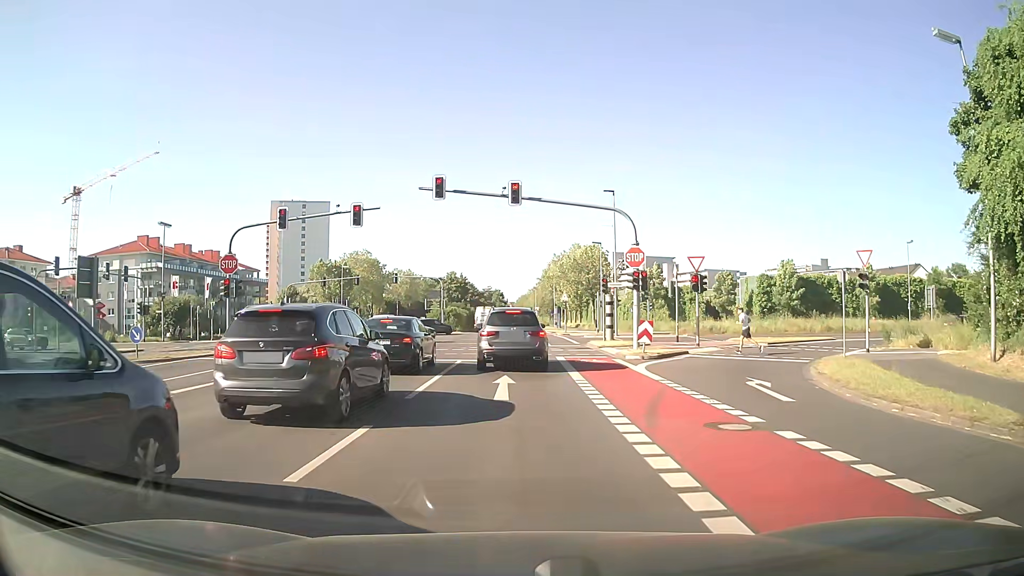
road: secondary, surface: asphalt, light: Day
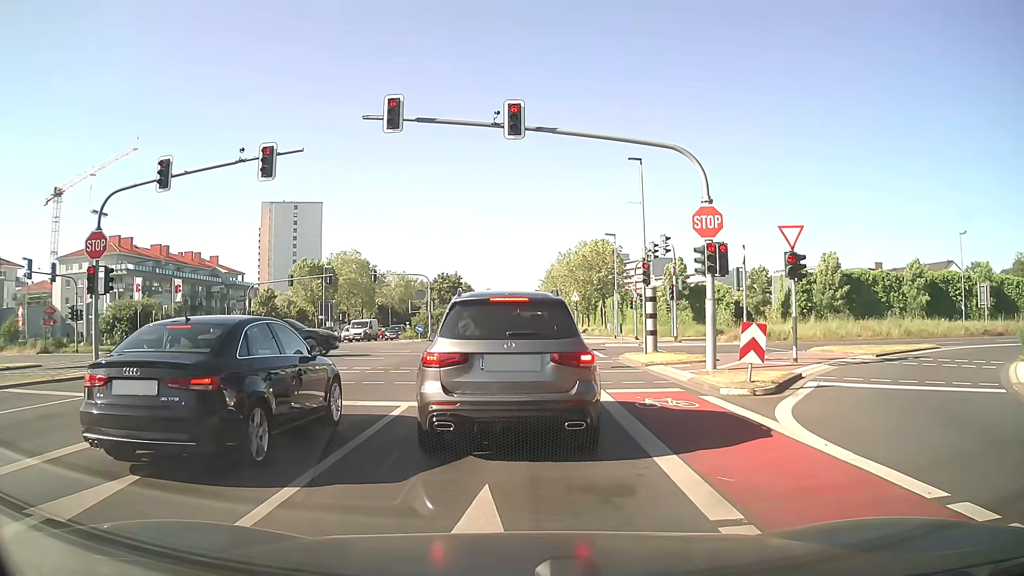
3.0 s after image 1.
(0.0, +10.4) m; 0°
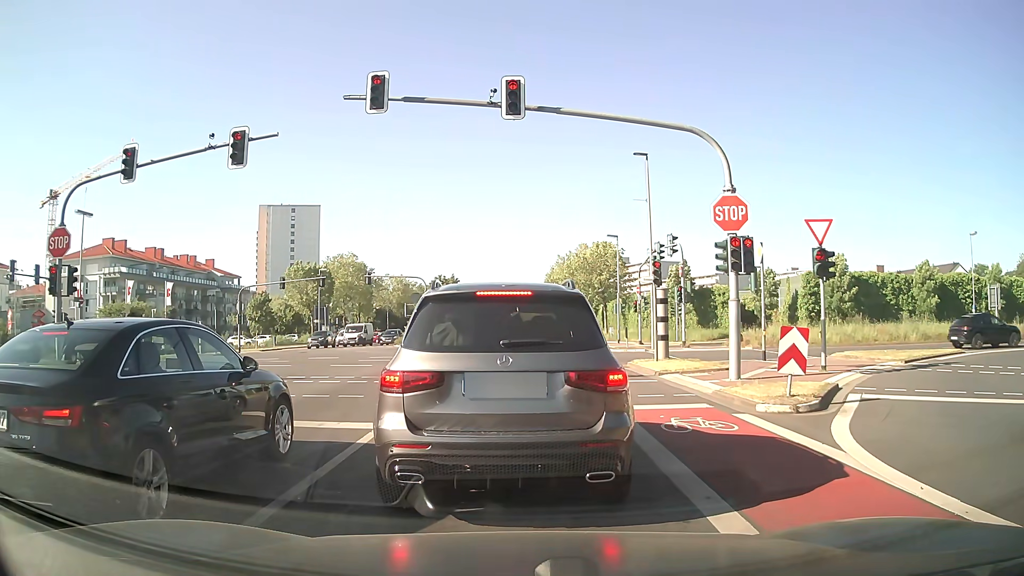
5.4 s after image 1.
(0.0, +1.9) m; -1°
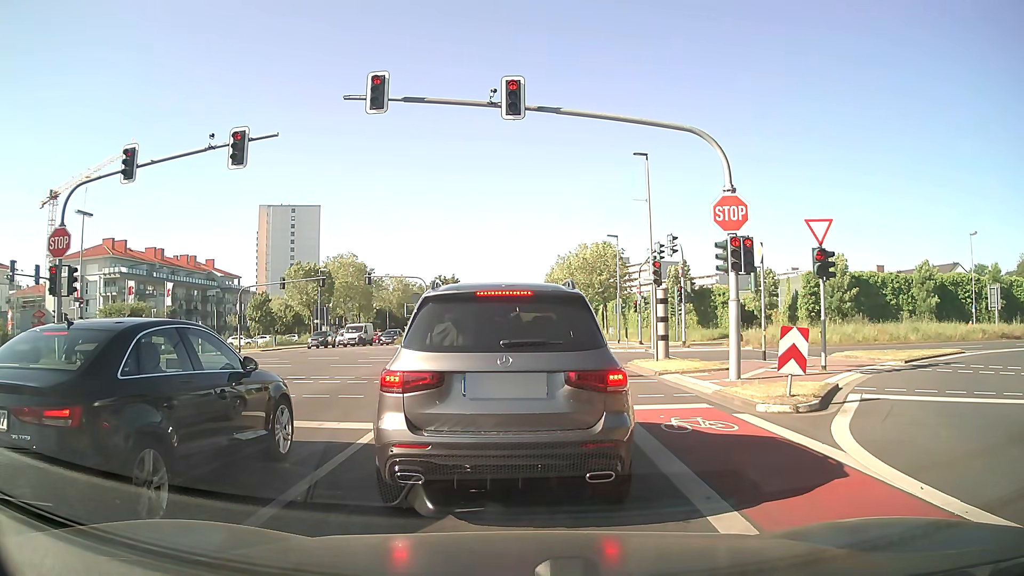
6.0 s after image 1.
(0.0, 0.0) m; 0°
(0, +10) (0, +20) (+1, +30) (+1, +40) (+1, +50) (+1, +60) (+2, +70) (+2, +80) (+2, +90) (+2, +100) m
